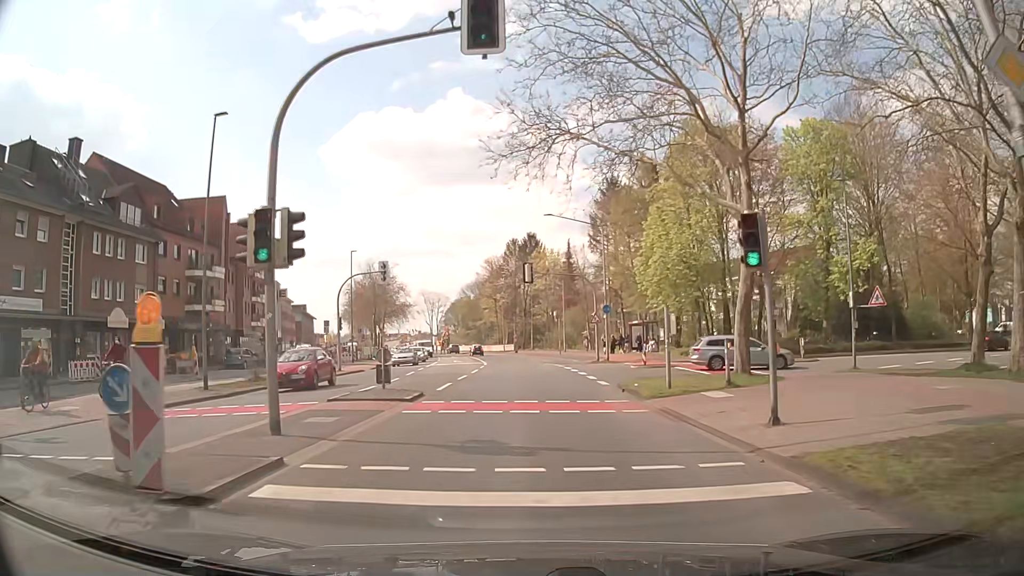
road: secondary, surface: asphalt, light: Day
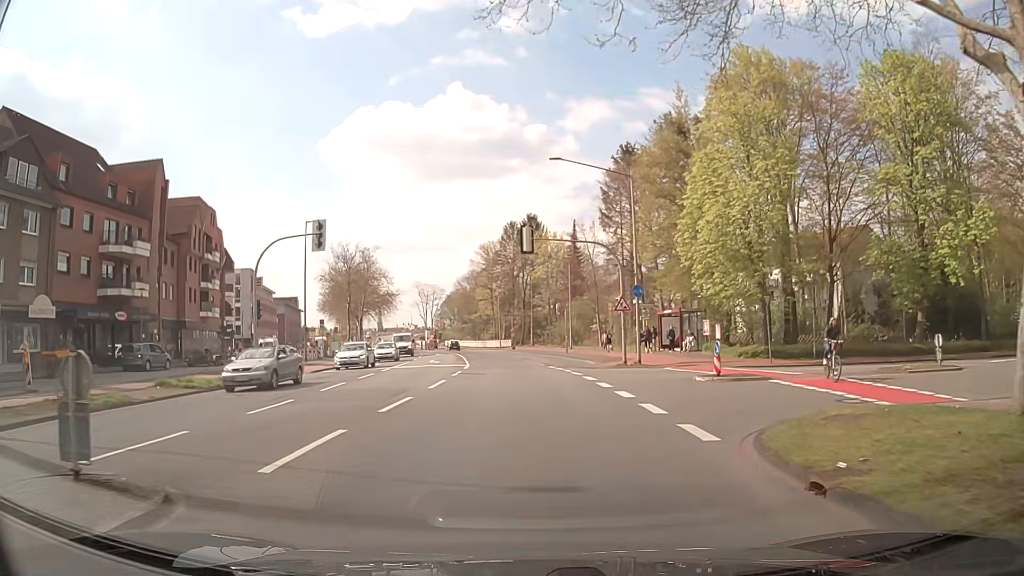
(+0.2, +13.1) m; +1°
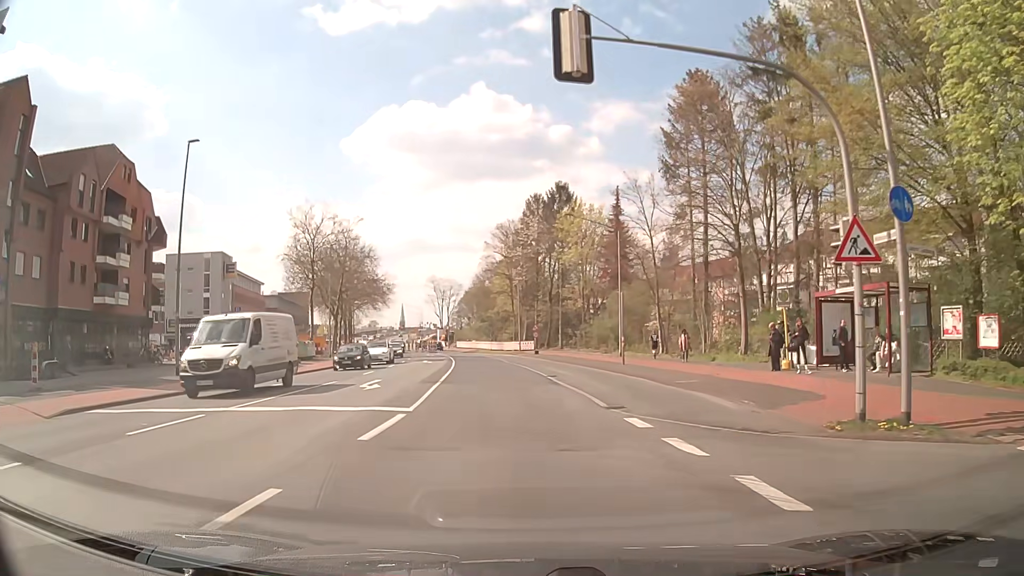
(-0.3, +21.9) m; -2°
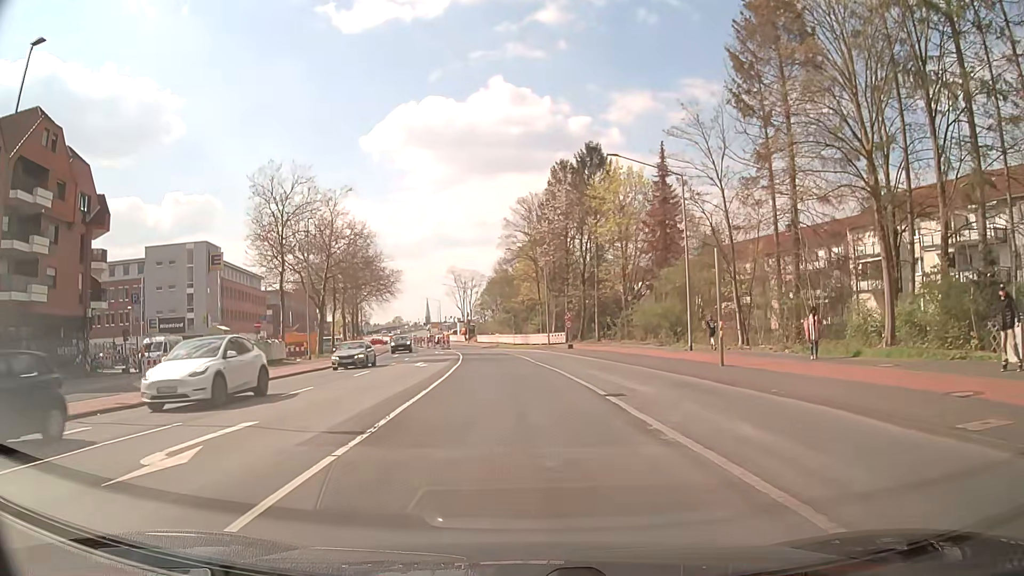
(-0.2, +13.2) m; -2°
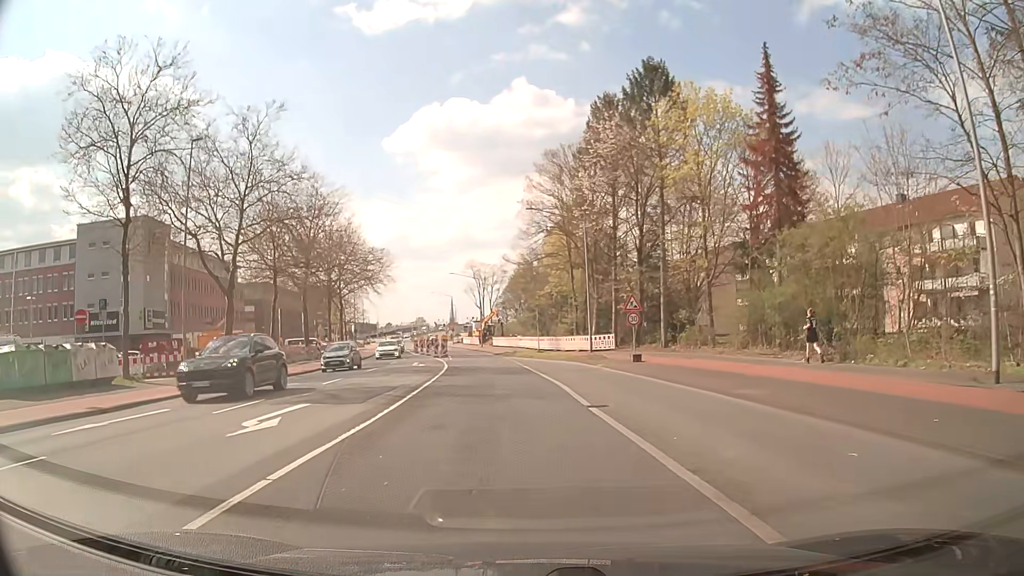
(-0.3, +22.1) m; -2°
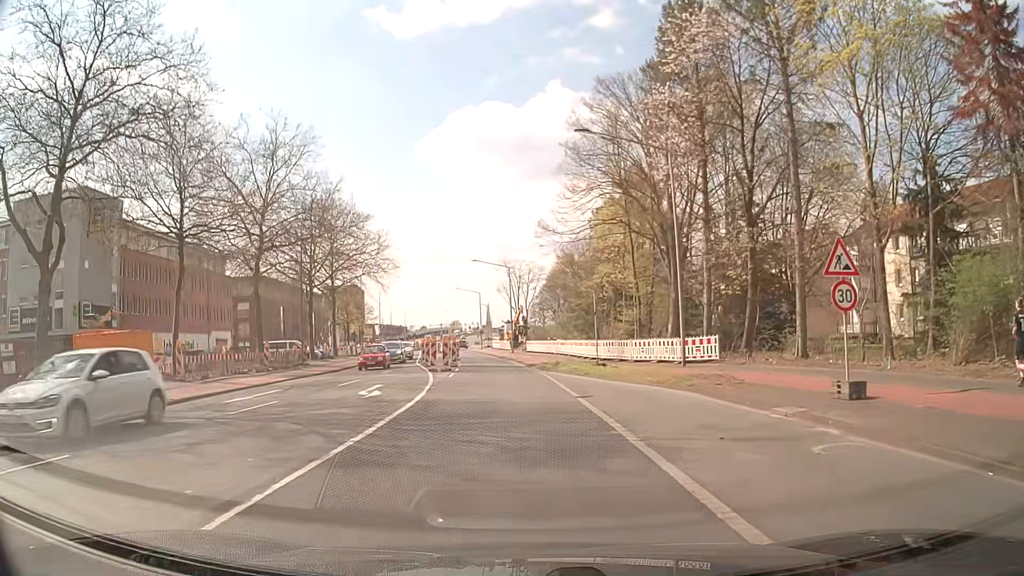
(-0.5, +17.8) m; -3°
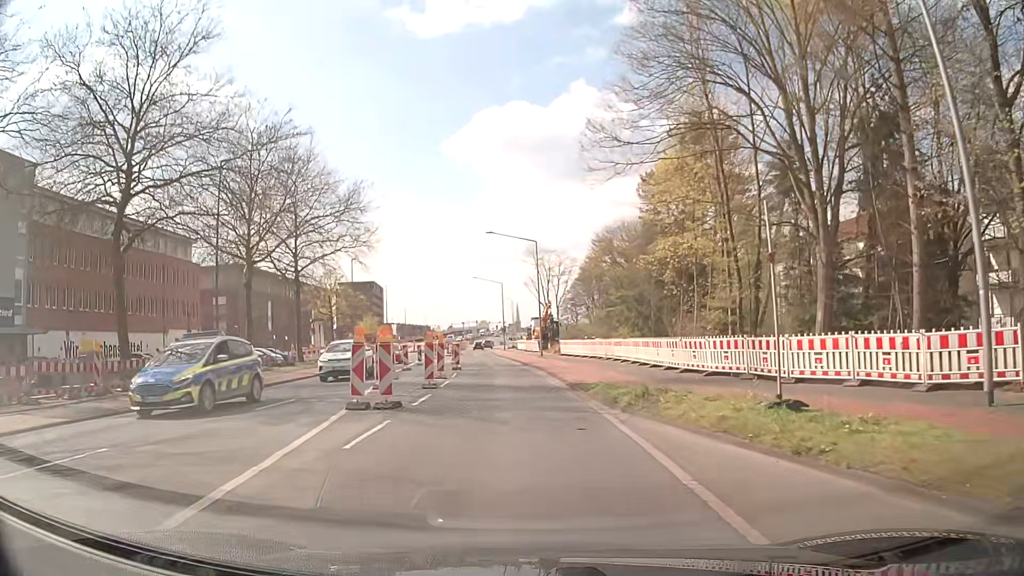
(-0.4, +17.8) m; -3°
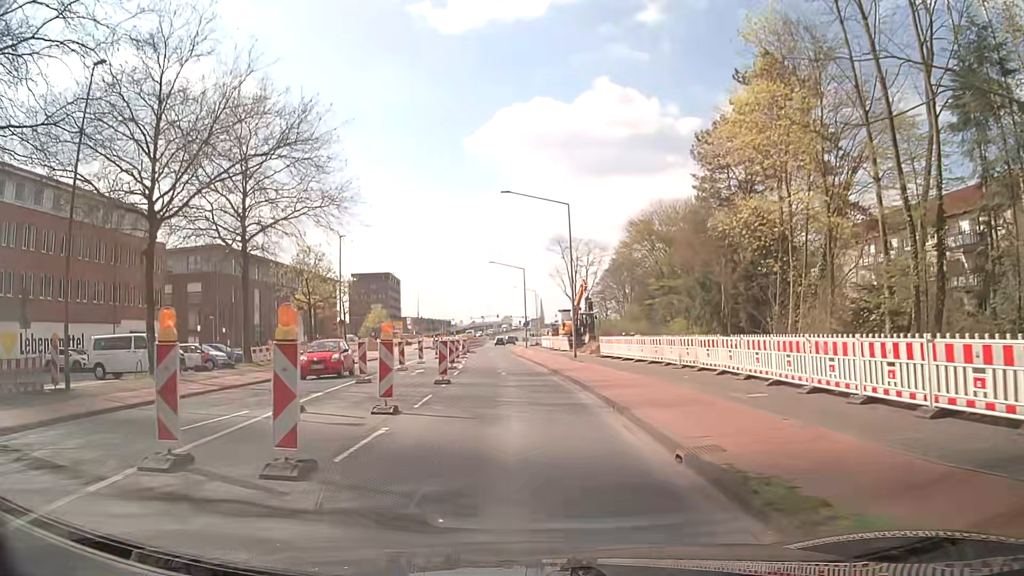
(-0.3, +13.3) m; -2°
(0, +10) (0, +20) (-1, +30) (-2, +40) (-2, +50) (-3, +60) (-3, +70) (-4, +80) (-4, +90) (-4, +100) m
